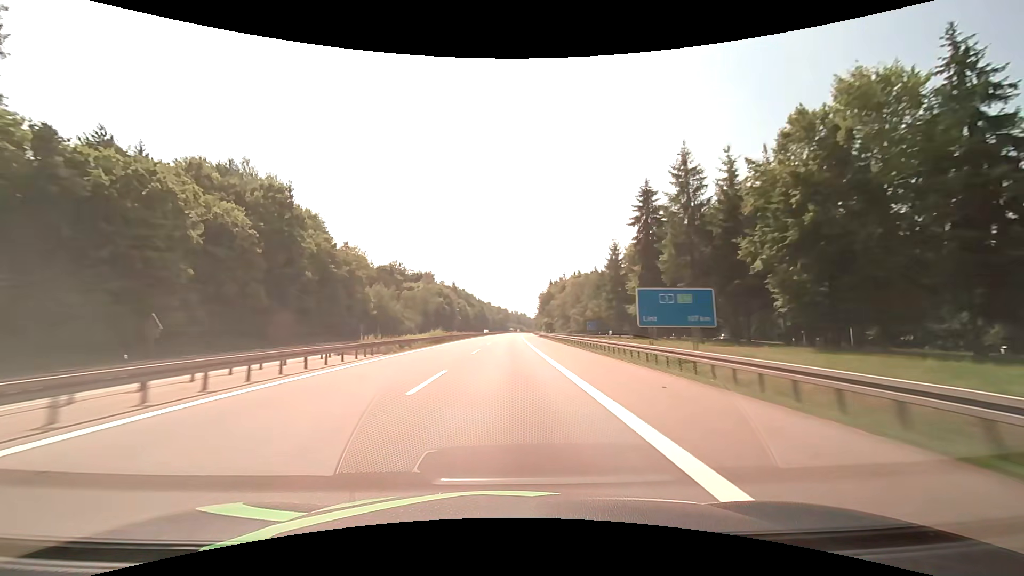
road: motorway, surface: asphalt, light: Day
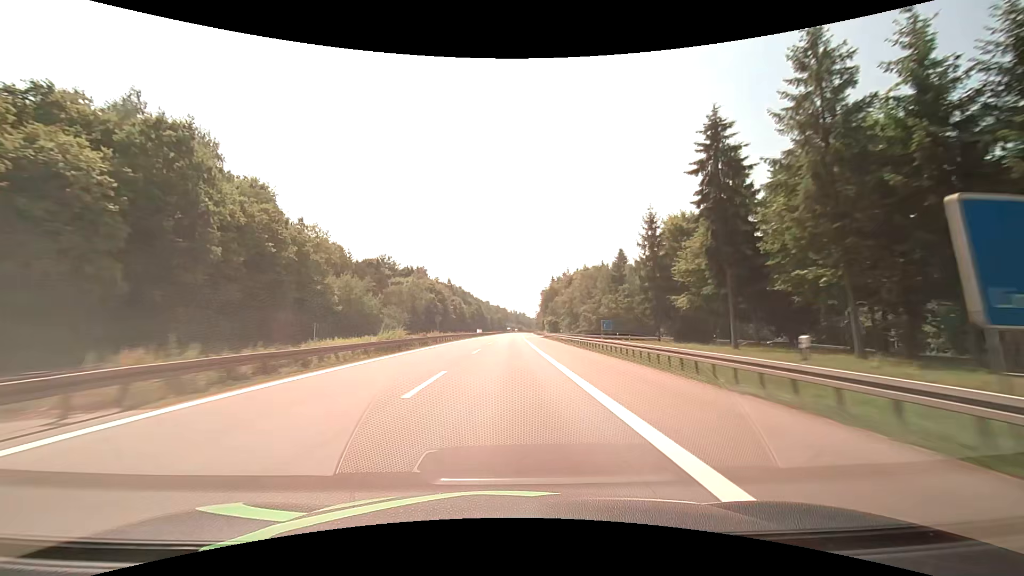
(0.0, +18.7) m; 0°
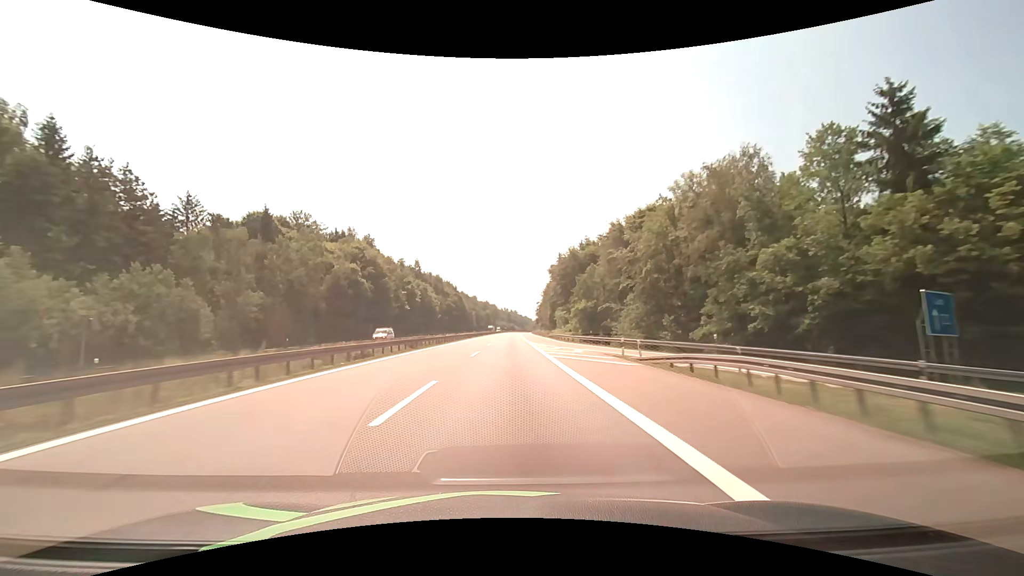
(+0.7, +75.2) m; +1°
(0, +10) (0, +20) (0, +30) (0, +40) (0, +50) (0, +60) (+1, +70) (+1, +80) (+1, +90) (+1, +100) m
